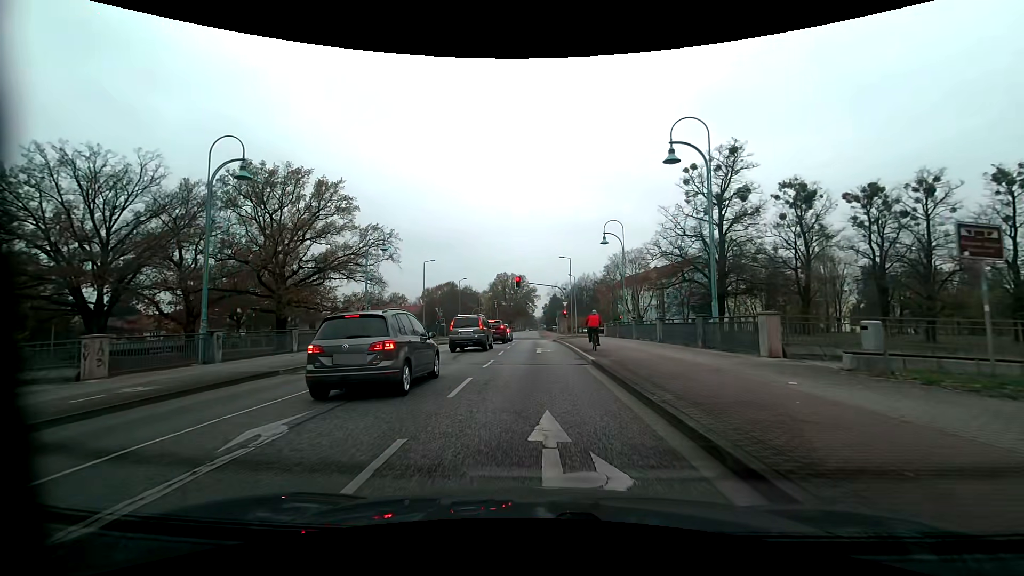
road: tertiary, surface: asphalt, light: Day
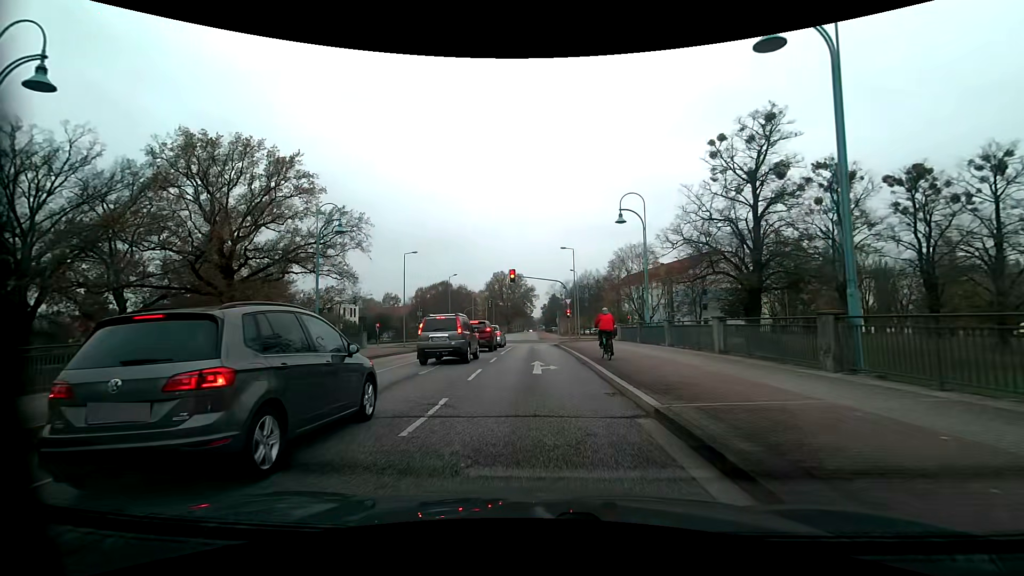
(0.0, +8.6) m; 0°
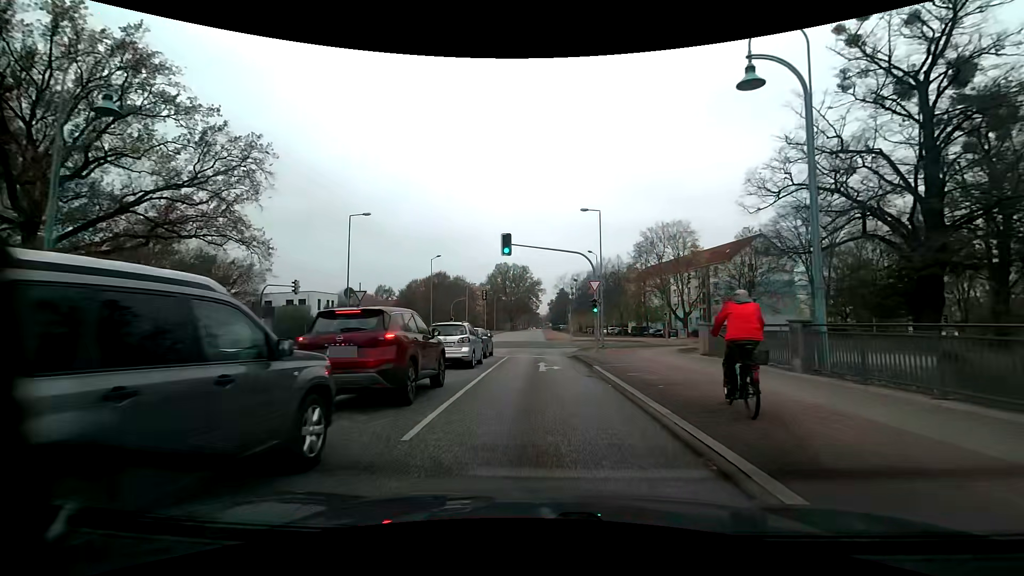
(-0.2, +18.5) m; -1°
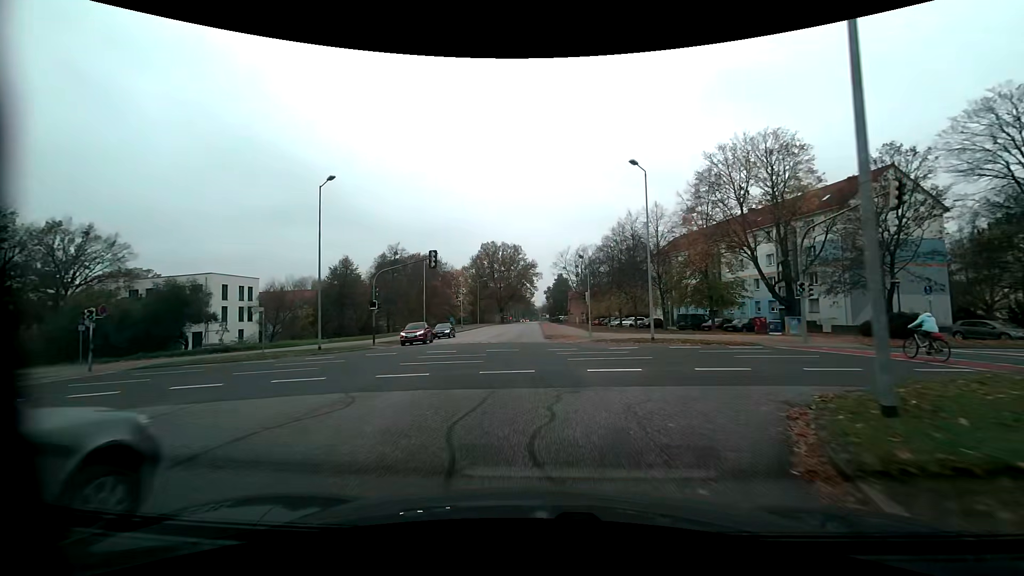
(+0.3, +31.0) m; +1°
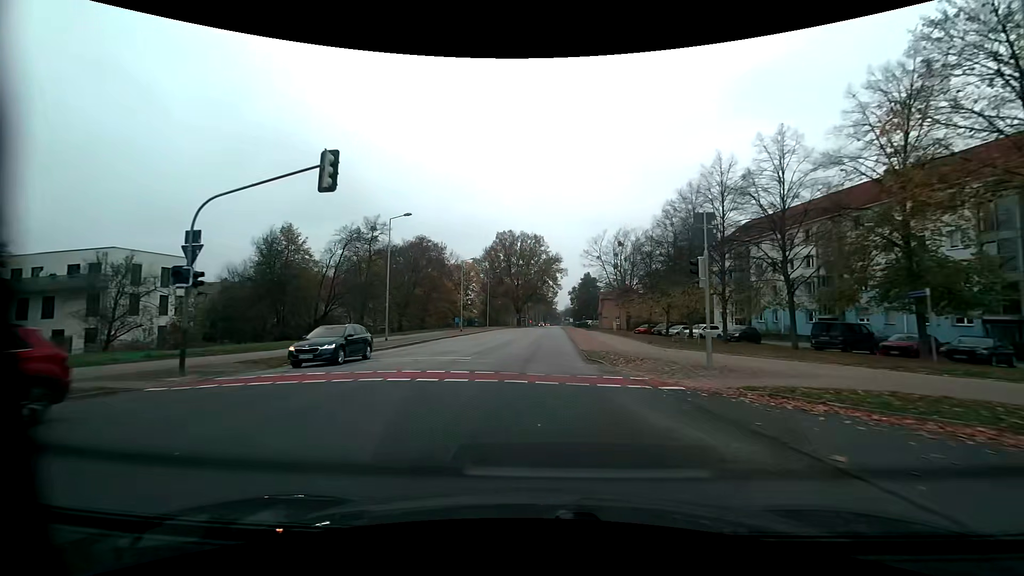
(-0.6, +22.5) m; -3°
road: residential
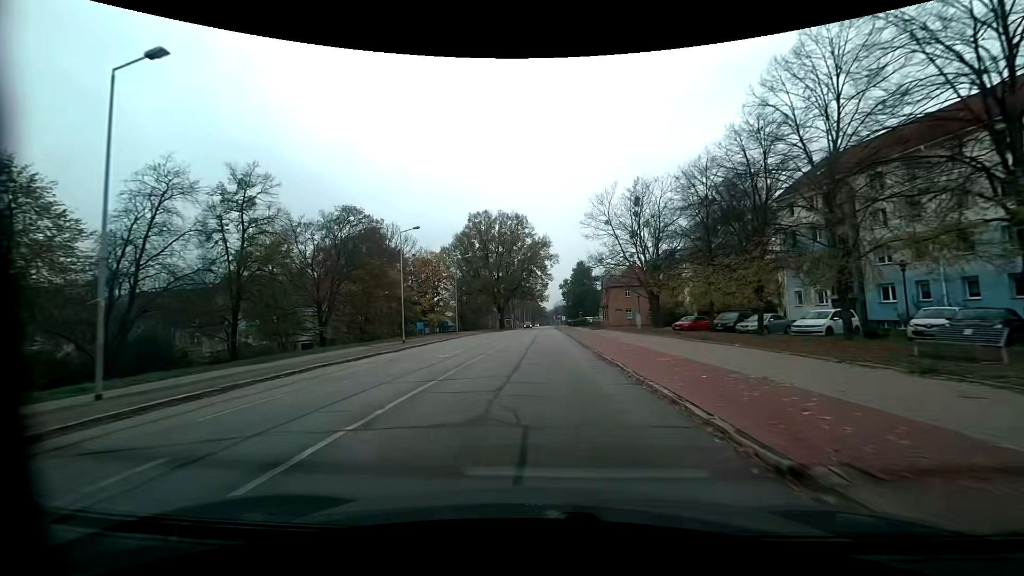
(+0.2, +24.3) m; +1°
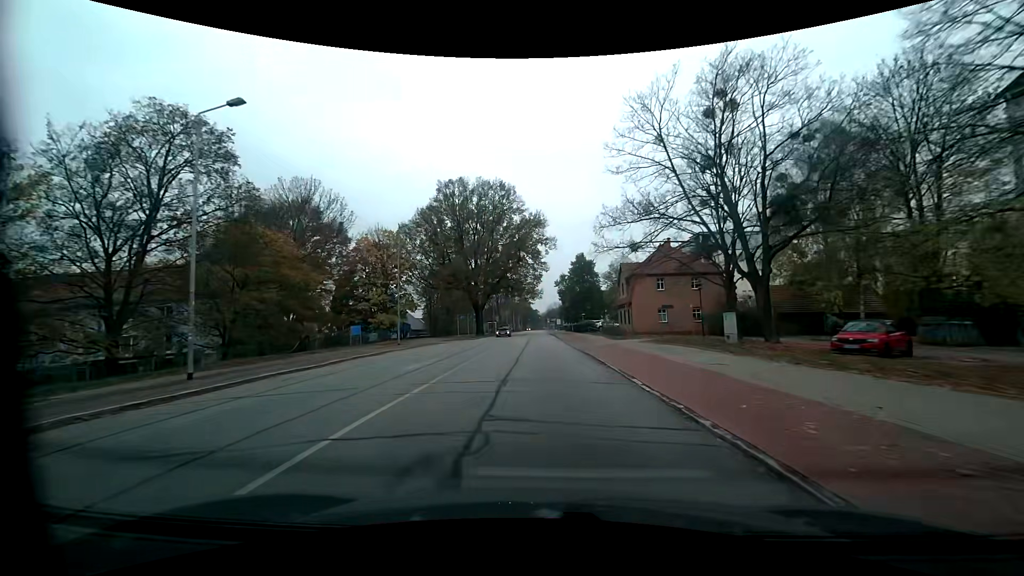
(+0.3, +25.0) m; +1°
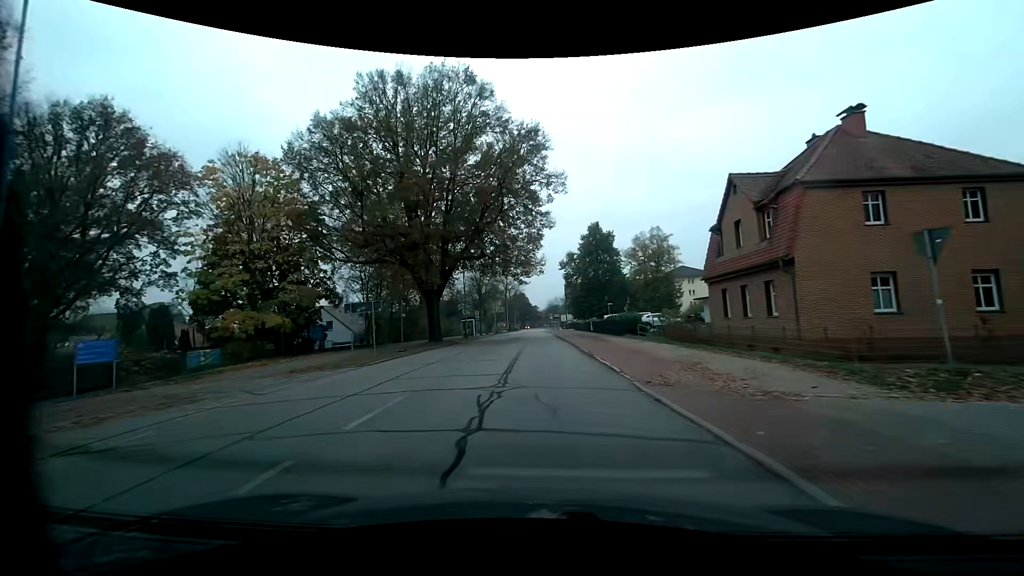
(+0.1, +32.4) m; 0°
(0, +10) (0, +20) (0, +30) (0, +40) (0, +50) (0, +60) (-1, +70) (-1, +80) (-1, +90) (-1, +100) m
